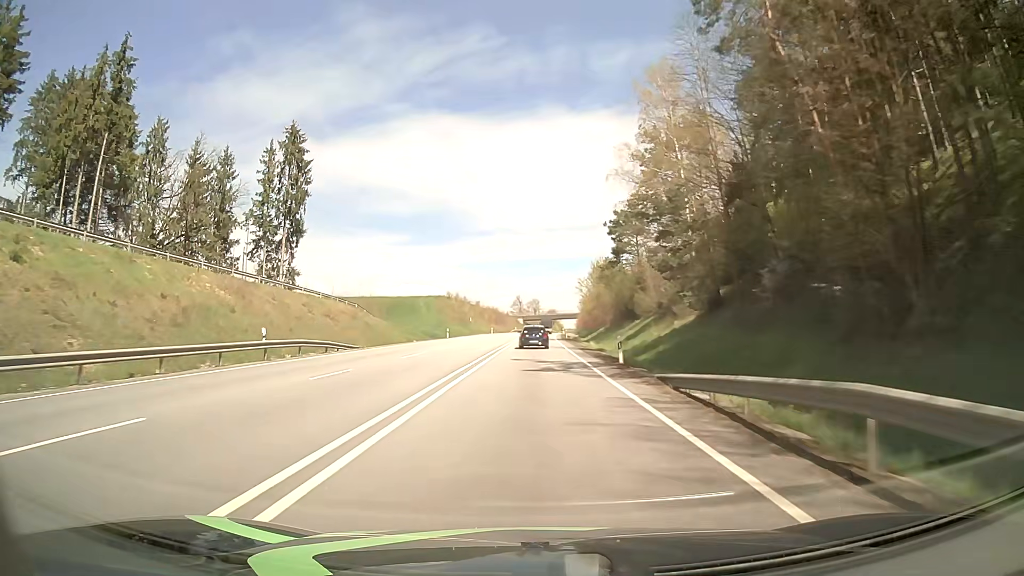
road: primary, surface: asphalt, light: Day
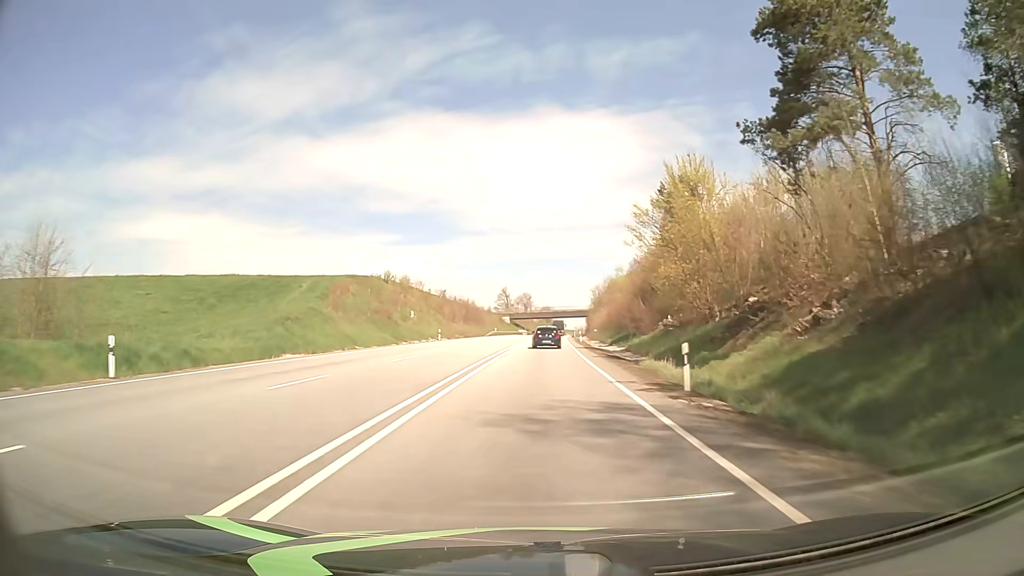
(+0.2, +62.5) m; 0°
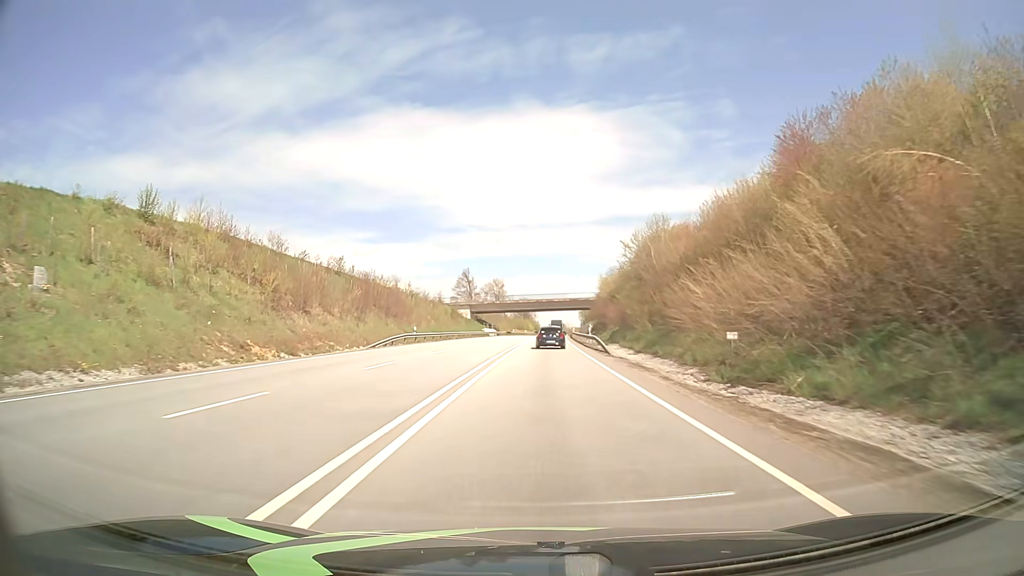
(+1.1, +64.4) m; +2°
(0, +10) (0, +20) (0, +30) (0, +40) (+1, +50) (+1, +60) (+1, +70) (+2, +80) (+2, +90) (+3, +100) m
